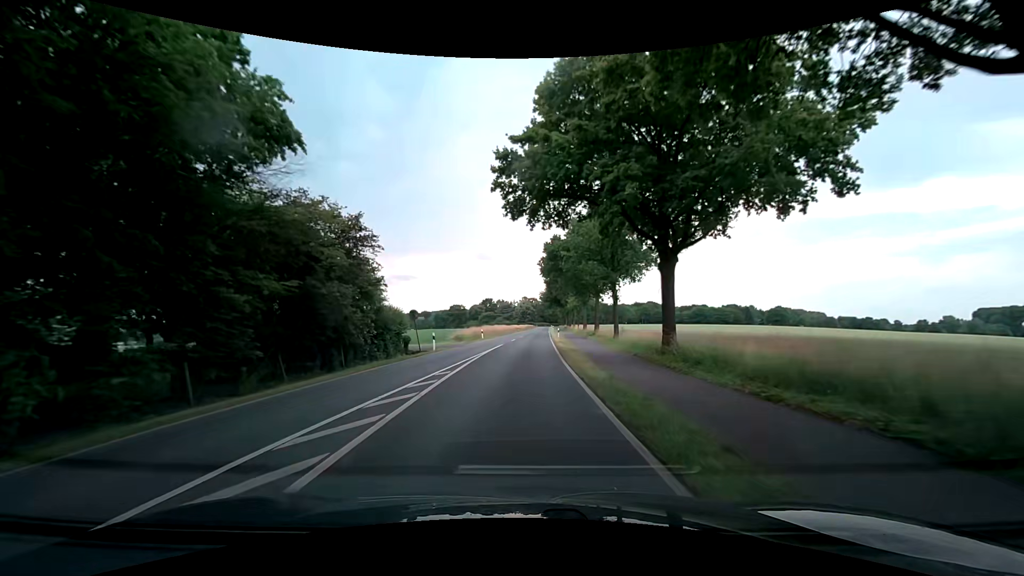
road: secondary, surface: asphalt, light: Day
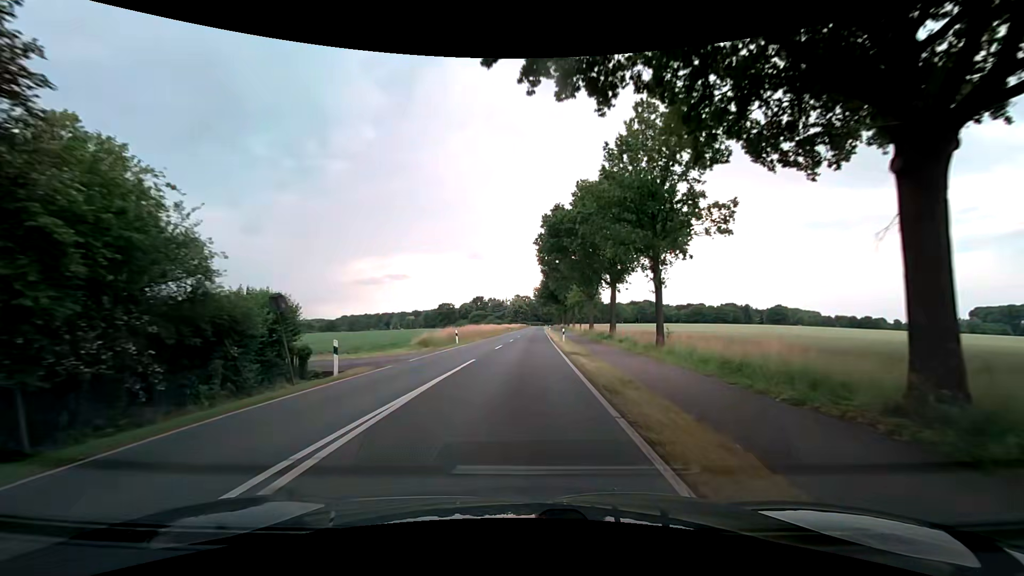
(0.0, +15.2) m; +1°
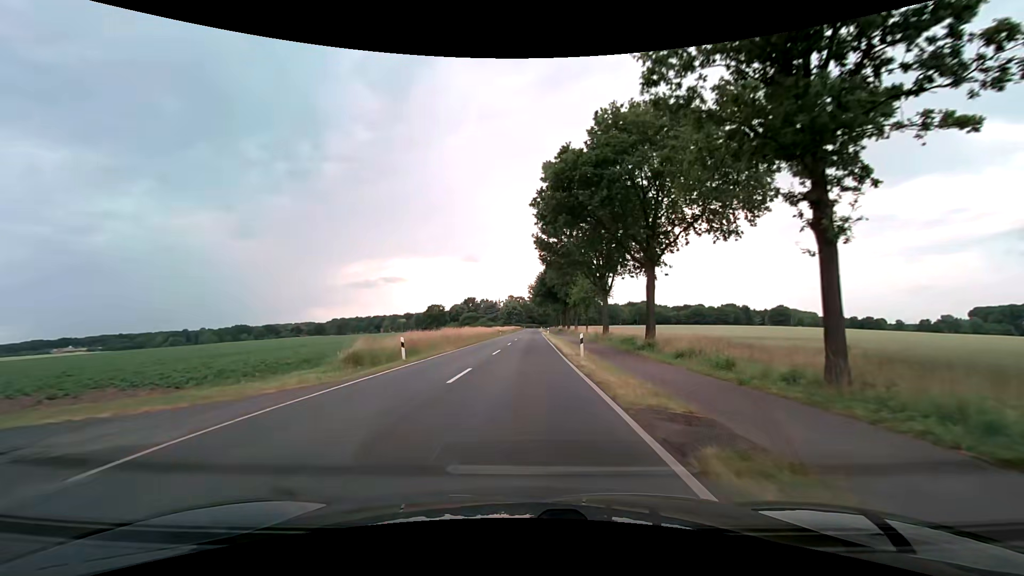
(+0.1, +15.3) m; +1°
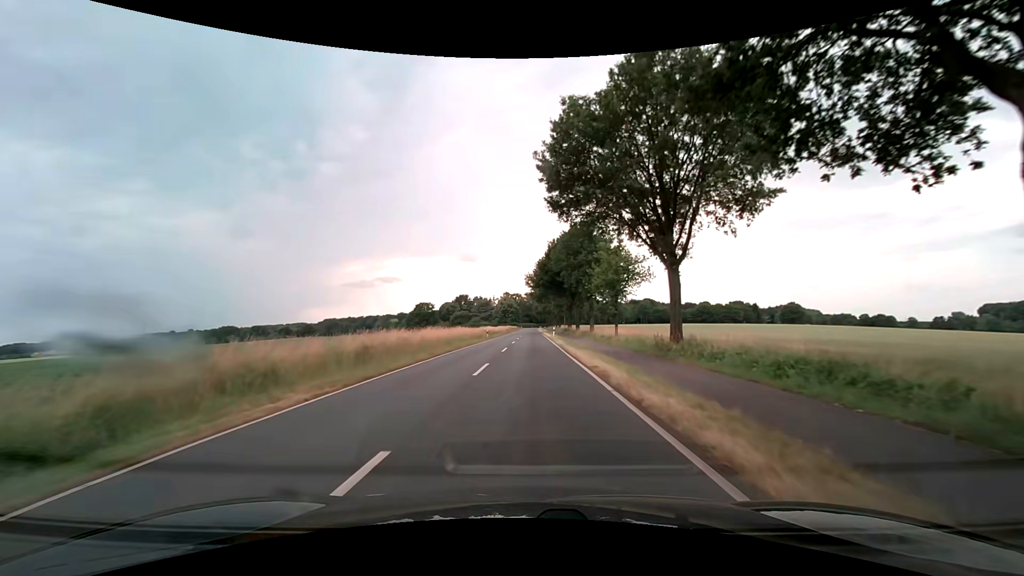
(+0.1, +22.9) m; 0°
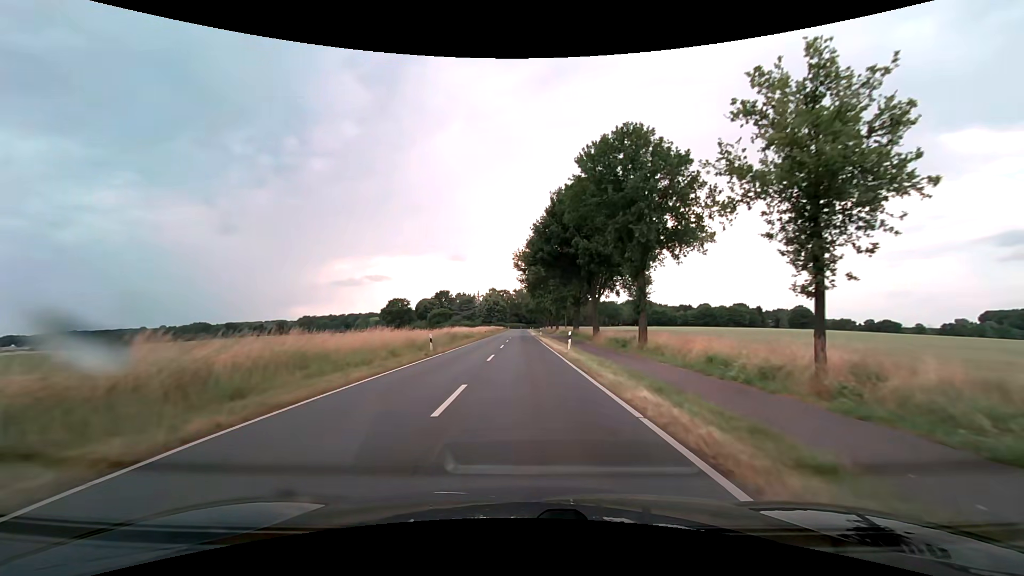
(+0.2, +30.5) m; +1°
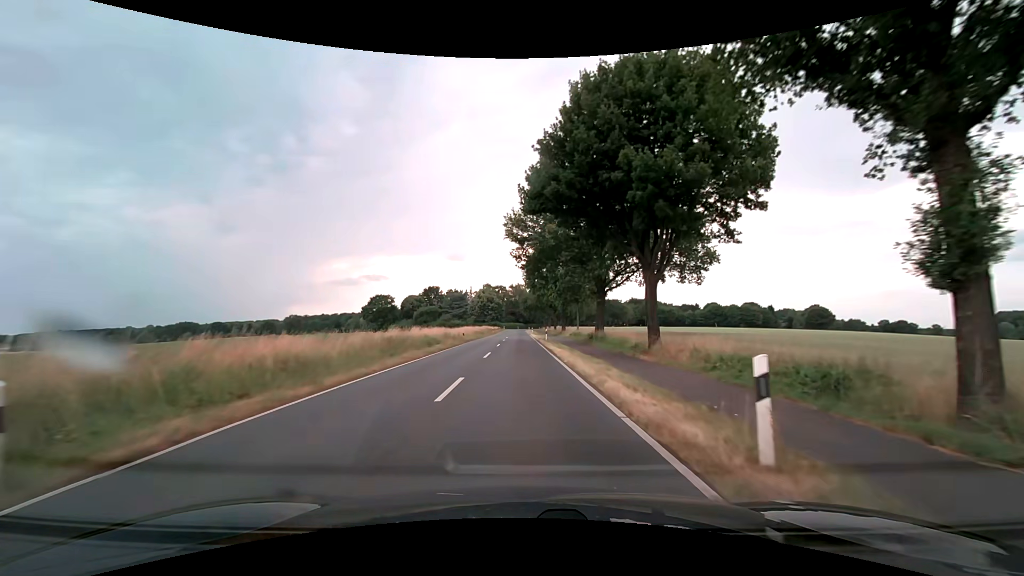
(+0.1, +22.8) m; 0°
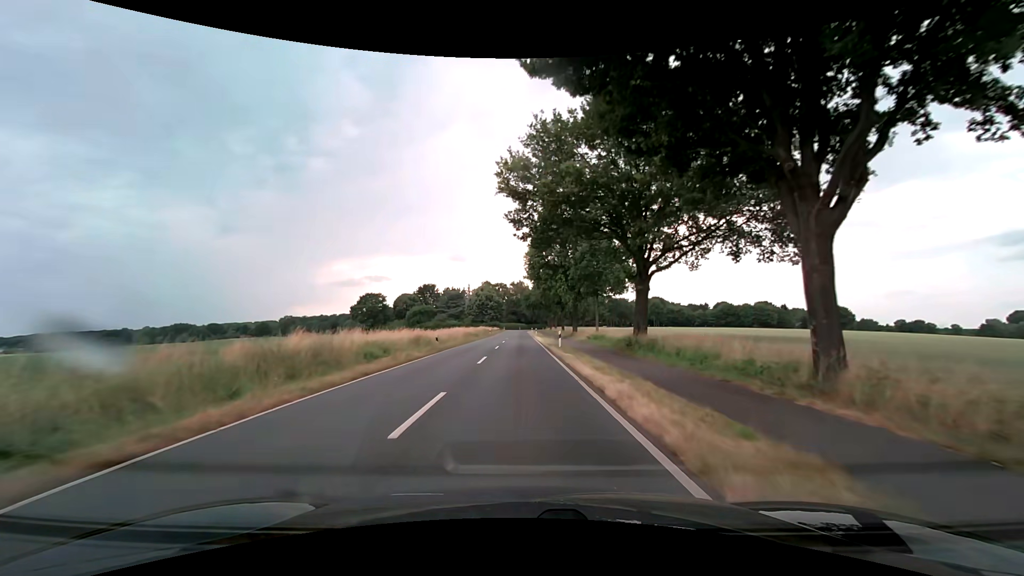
(0.0, +15.2) m; 0°
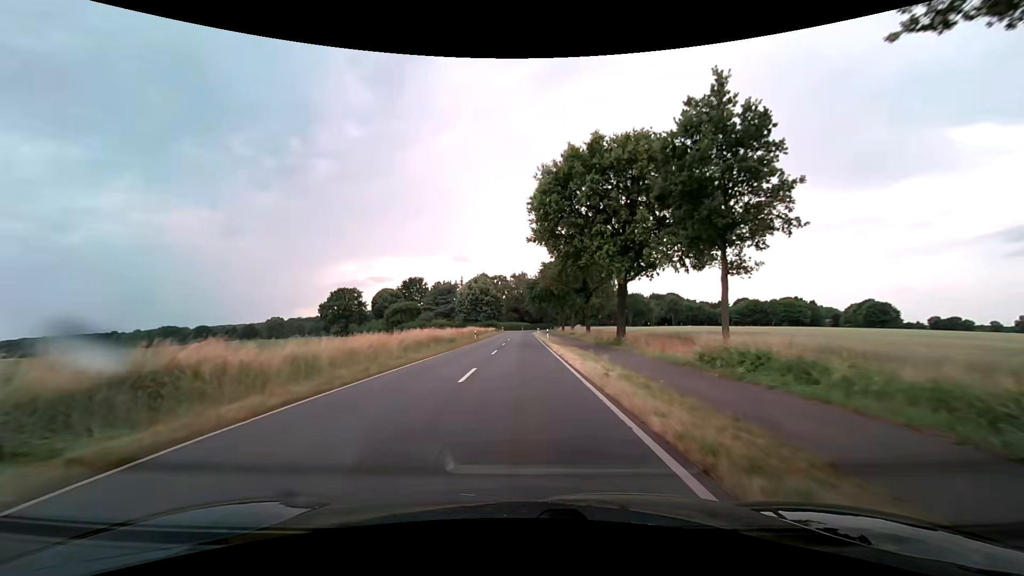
(-0.2, +30.5) m; 0°
(0, +10) (0, +20) (0, +30) (0, +40) (0, +50) (0, +60) (0, +70) (0, +80) (0, +90) (0, +100) m
